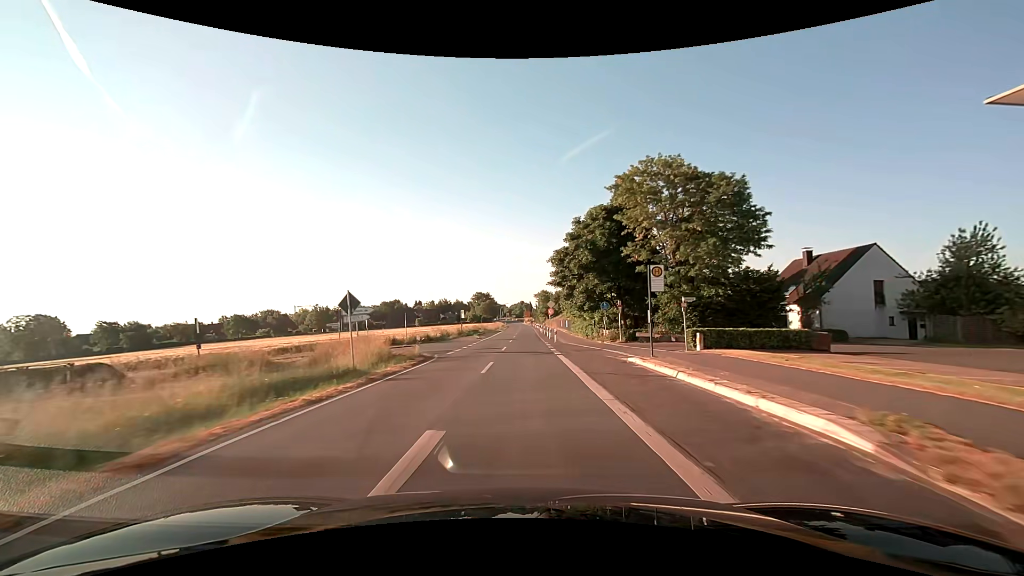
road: secondary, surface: asphalt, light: Day
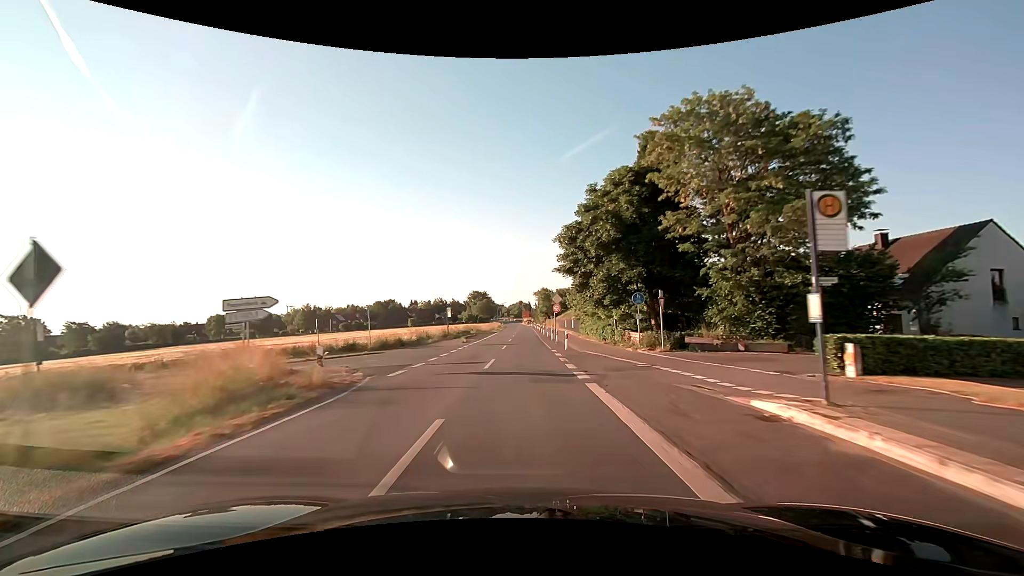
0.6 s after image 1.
(0.0, +10.9) m; 0°
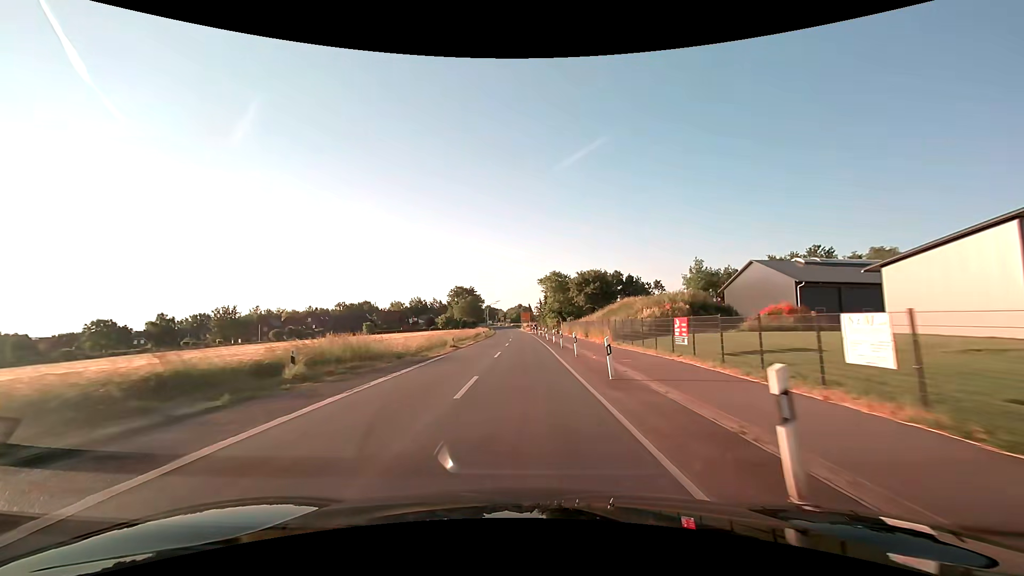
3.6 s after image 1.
(+0.1, +54.4) m; 0°
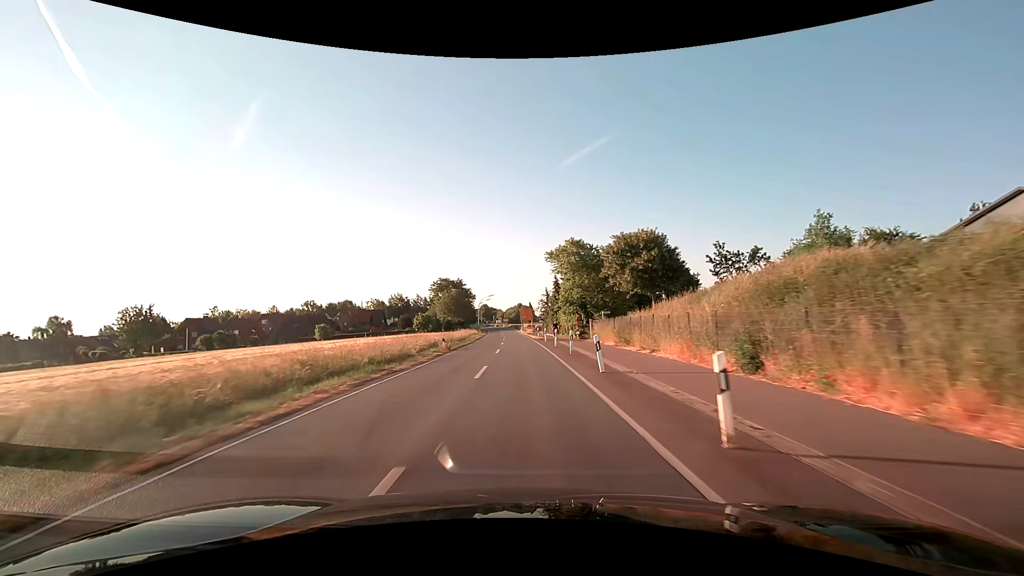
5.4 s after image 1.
(-0.1, +32.6) m; 0°
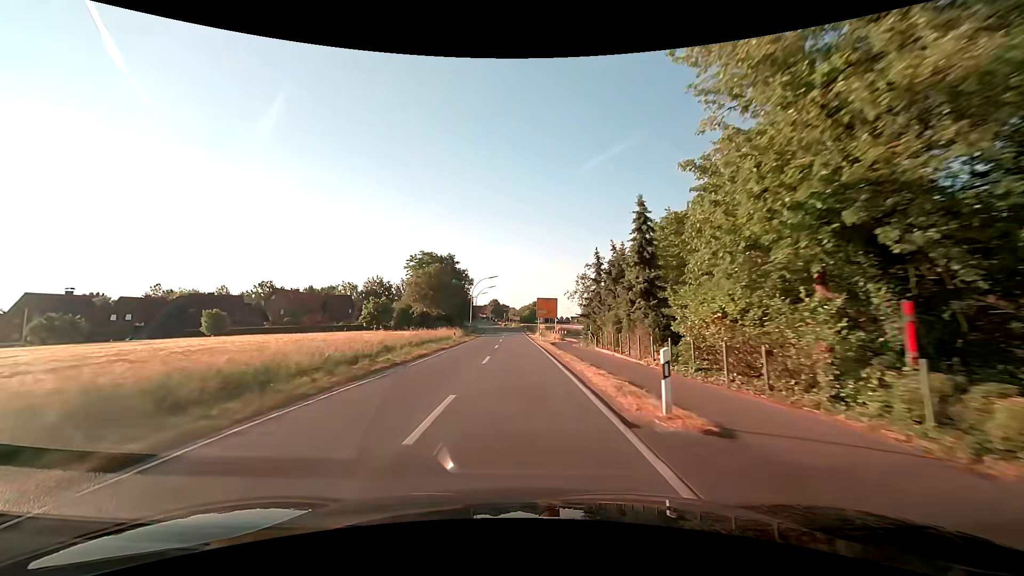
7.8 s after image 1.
(-0.6, +43.6) m; -2°
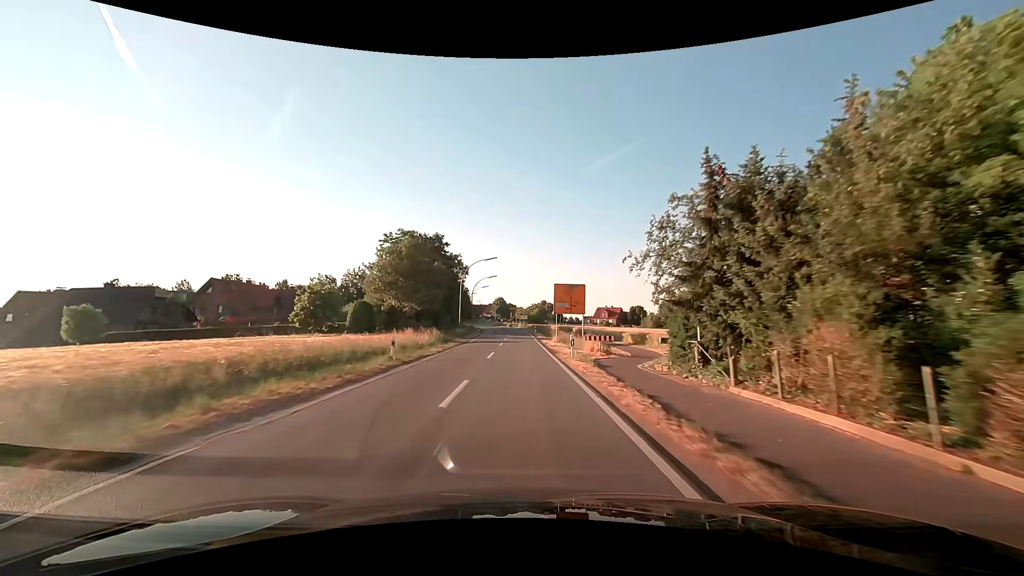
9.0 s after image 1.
(-0.1, +21.8) m; -1°
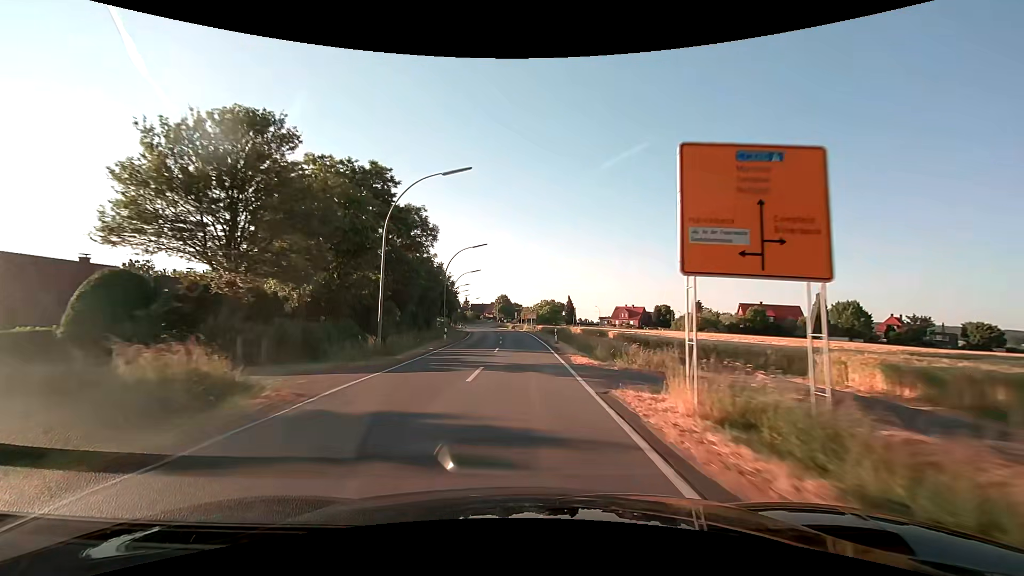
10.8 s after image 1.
(-0.2, +32.7) m; -1°
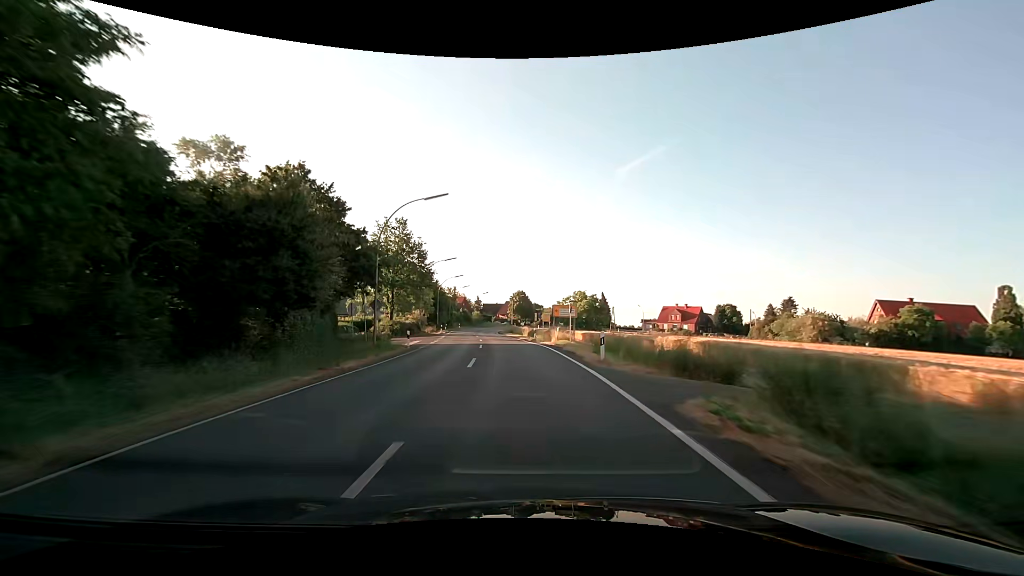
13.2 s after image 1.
(-0.4, +43.5) m; -2°
(0, +10) (0, +20) (-1, +30) (-2, +40) (-3, +50) (-4, +60) (-4, +70) (-5, +80) (-5, +90) (-6, +100) m
